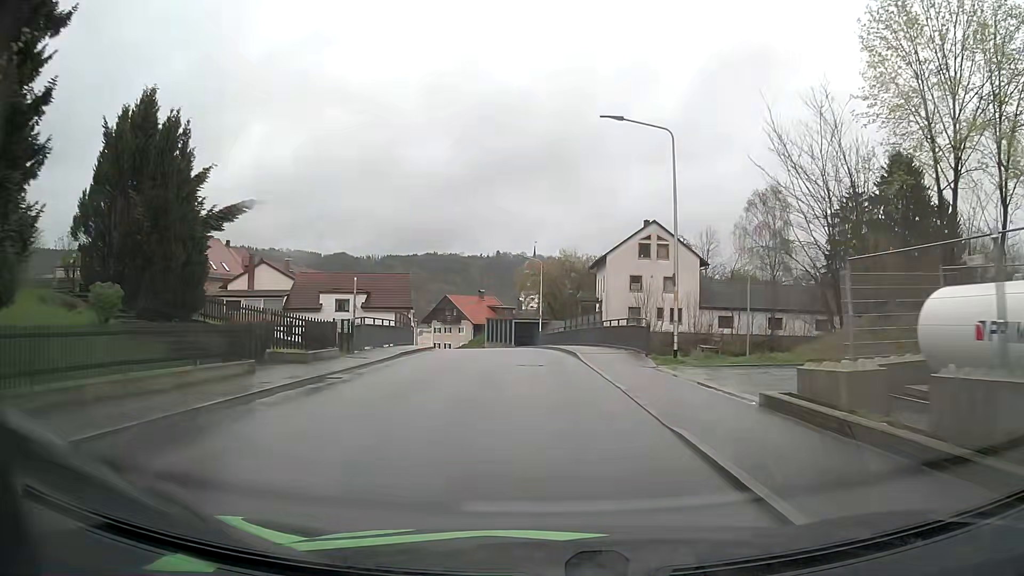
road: tertiary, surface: asphalt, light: Day
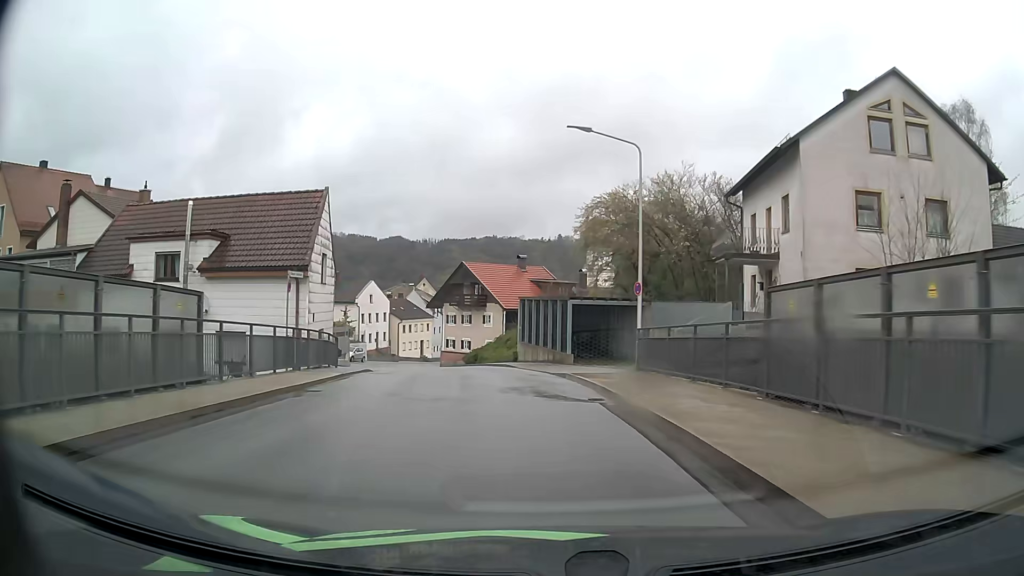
(-1.9, +35.5) m; -6°
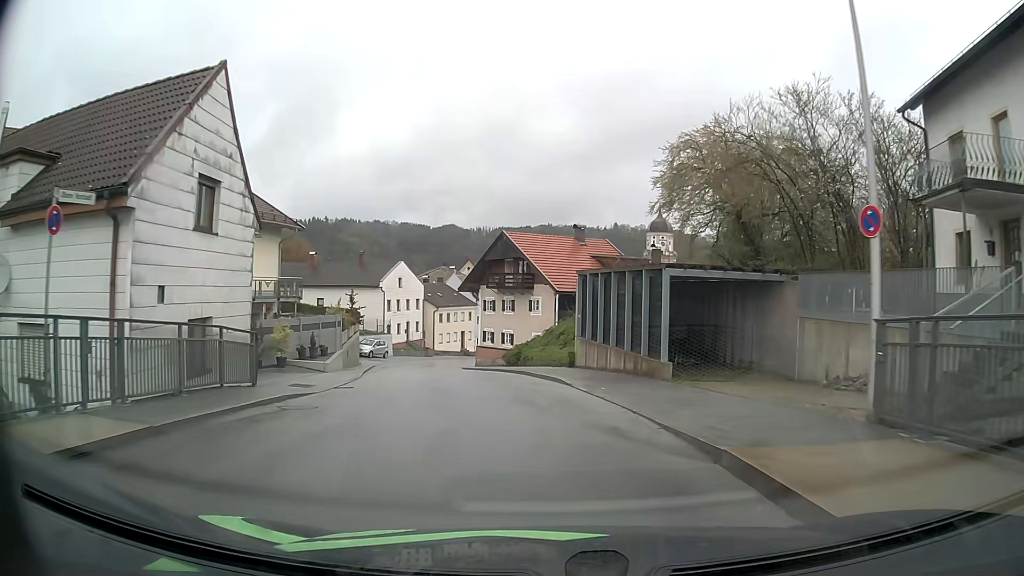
(-0.5, +13.0) m; -4°
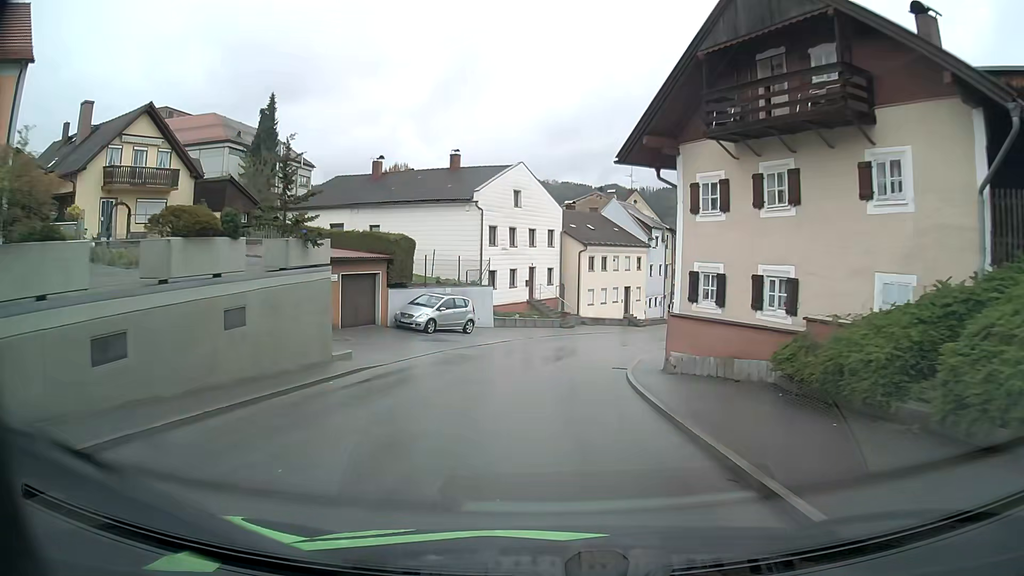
(-3.7, +30.7) m; -14°
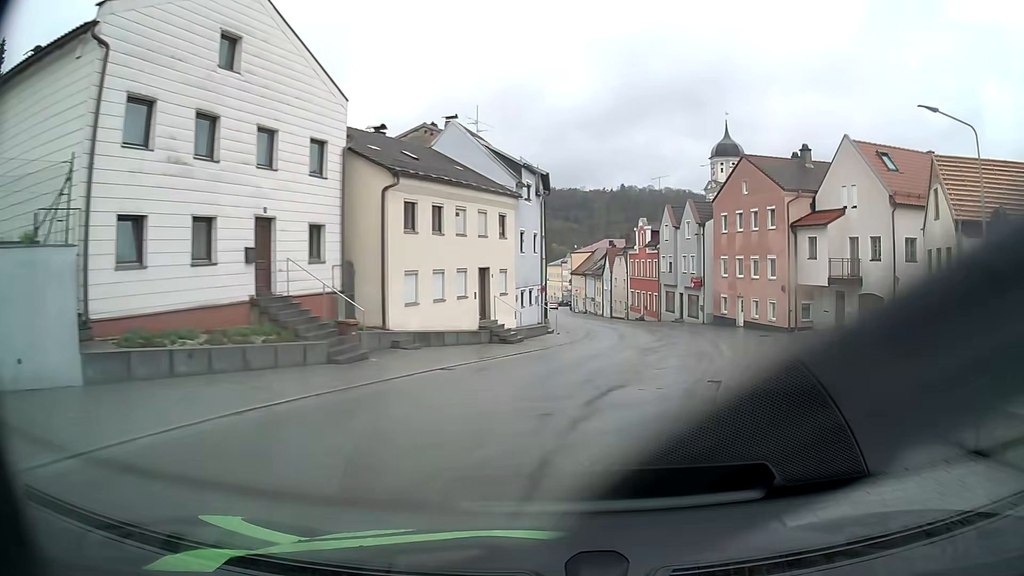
(+1.3, +25.0) m; +12°
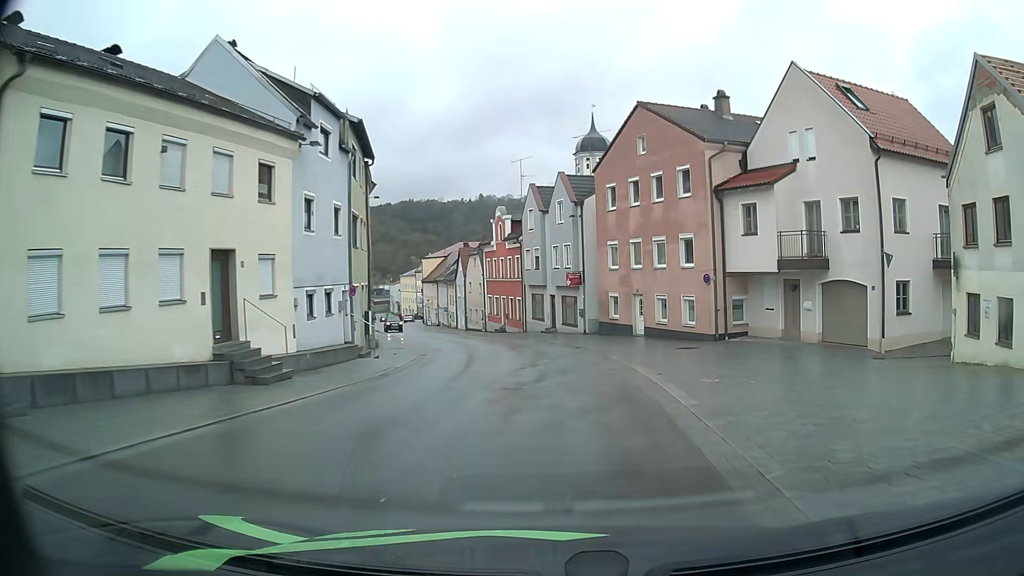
(+1.6, +12.2) m; +13°
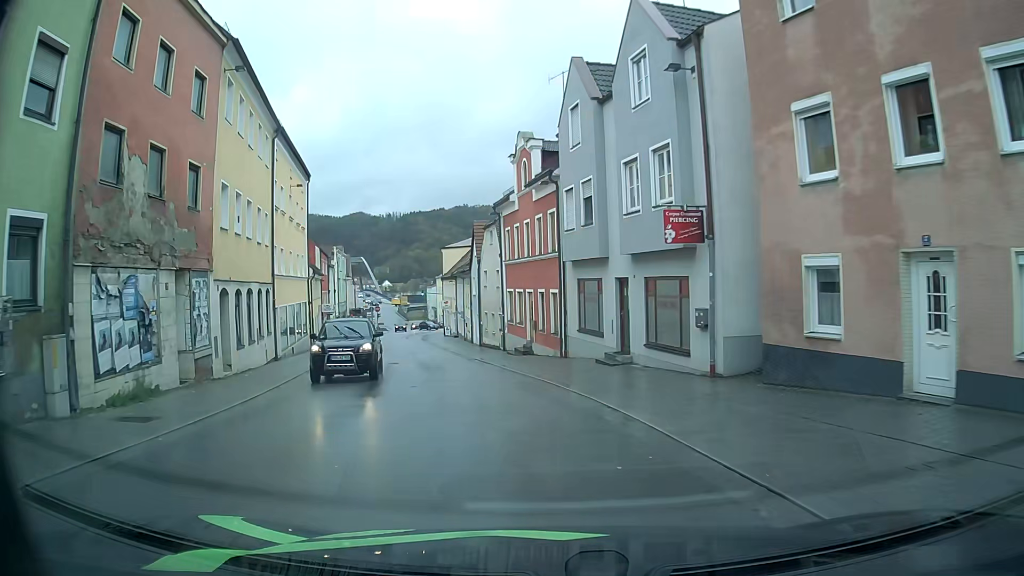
(+0.1, +23.8) m; -4°
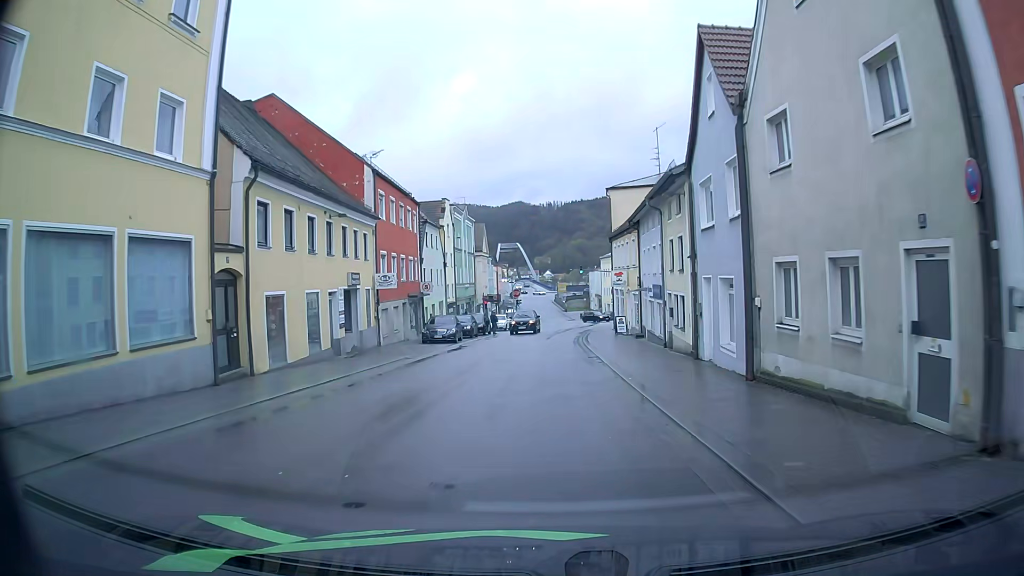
(-4.5, +29.6) m; -14°
(0, +10) (0, +20) (0, +30) (0, +40) (+1, +50) (+2, +60) (+4, +70) (+5, +80) (+6, +90) (+5, +100) m
